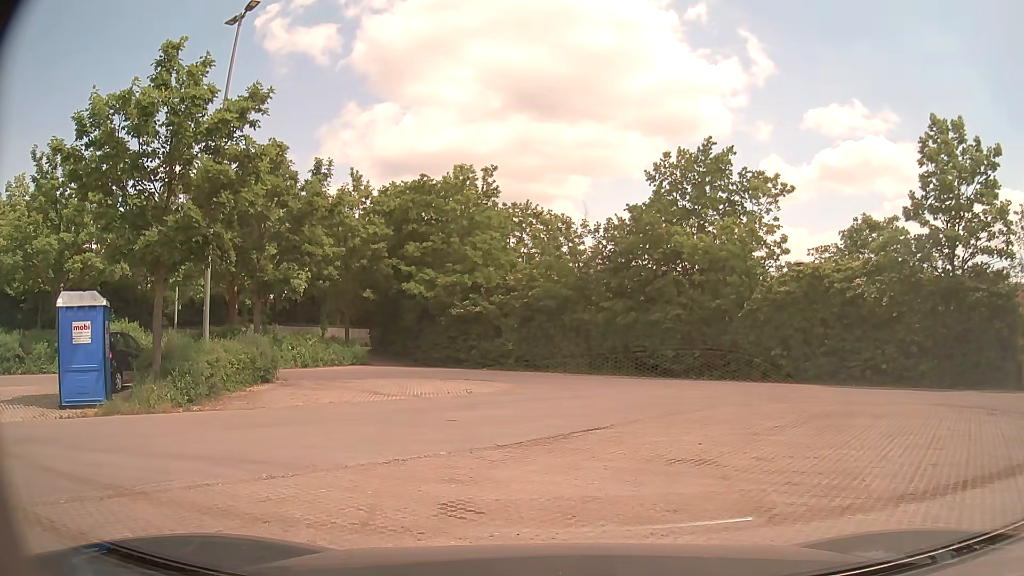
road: tertiary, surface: asphalt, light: Day
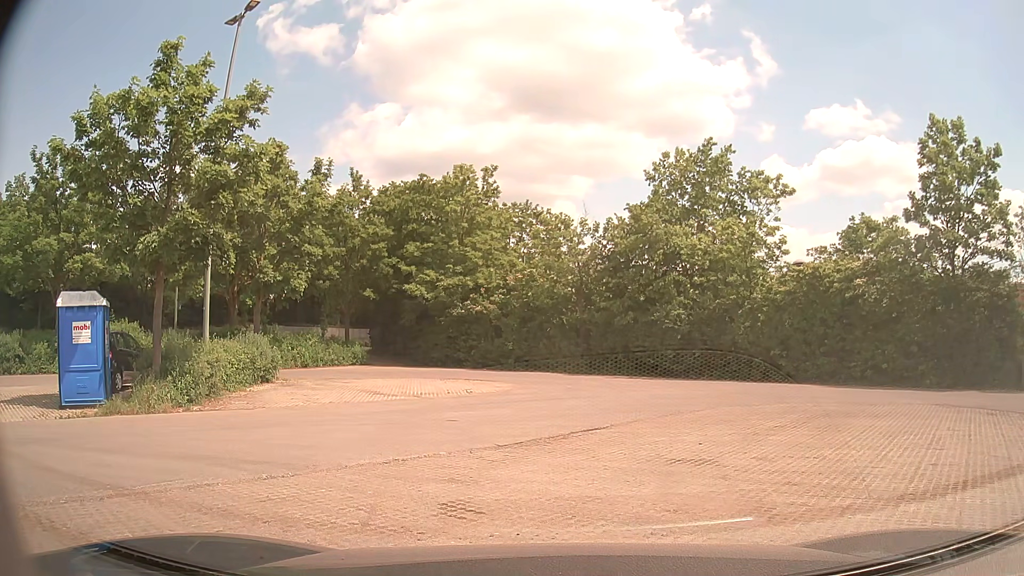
(0.0, 0.0) m; 0°
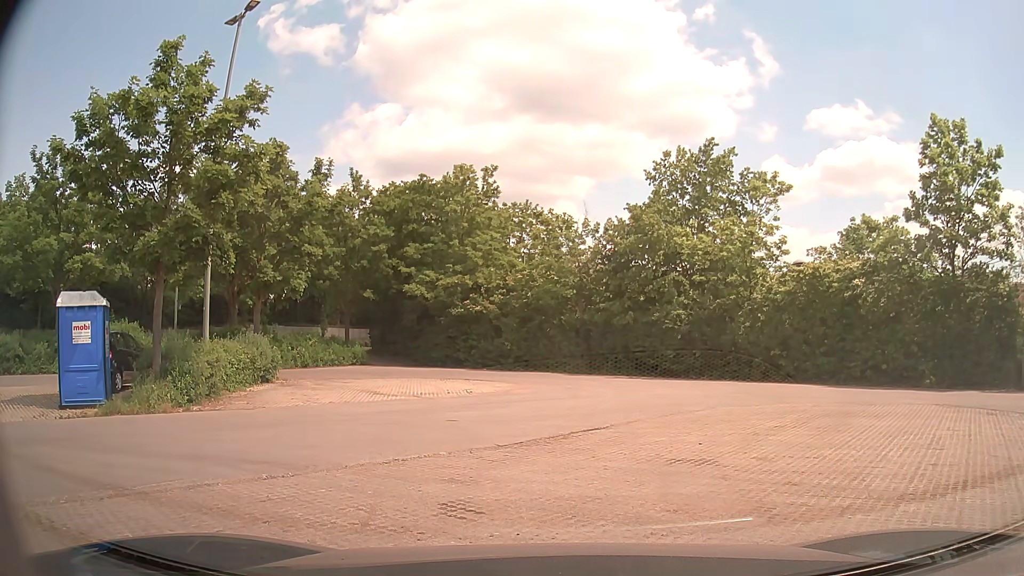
(0.0, 0.0) m; 0°
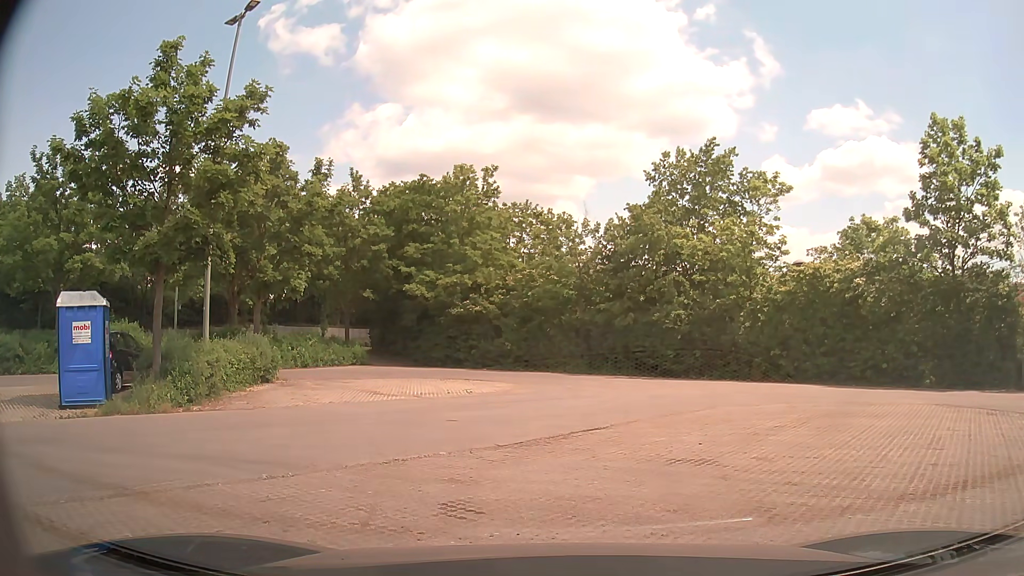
(0.0, 0.0) m; 0°
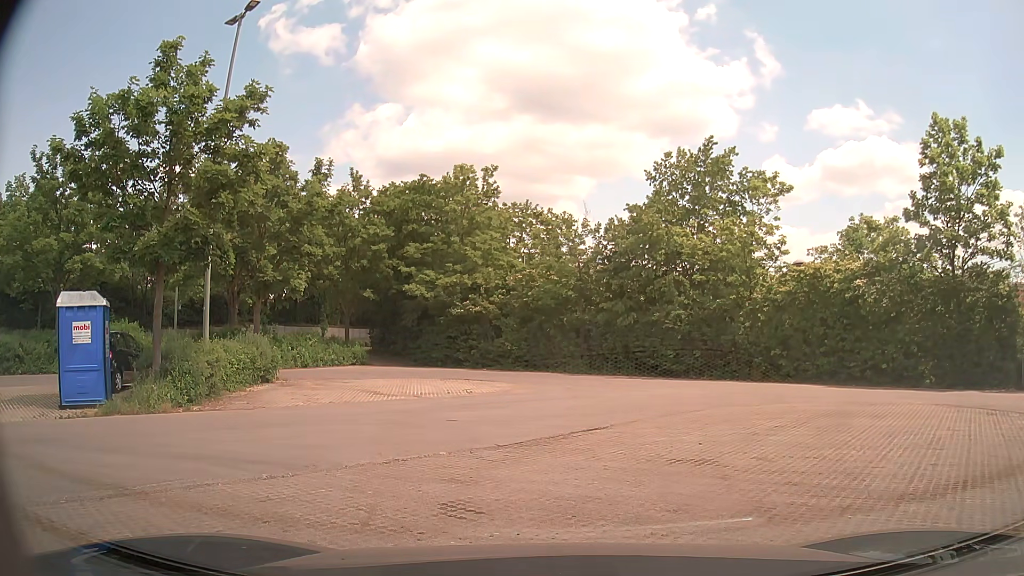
(0.0, 0.0) m; 0°
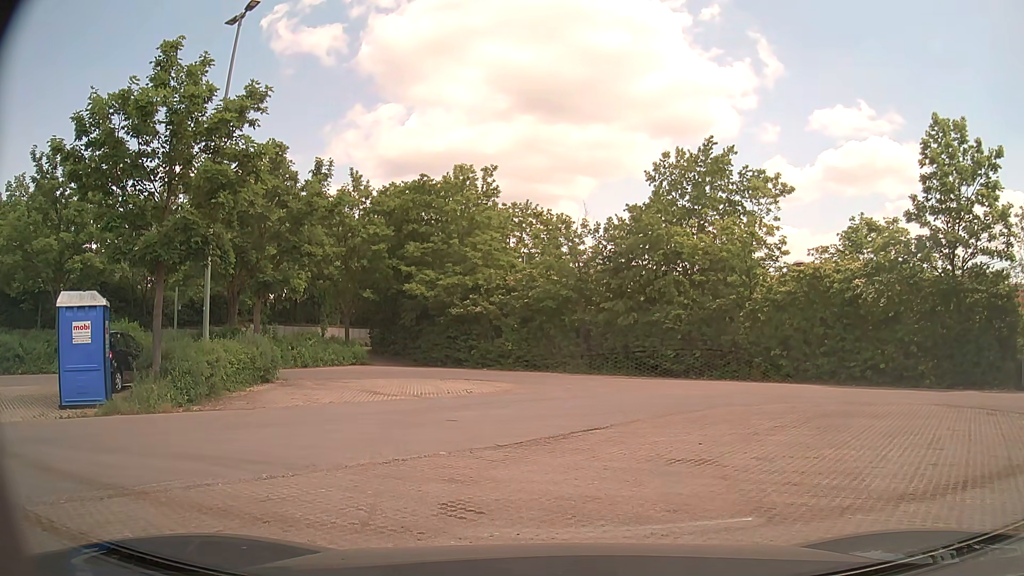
(0.0, 0.0) m; 0°
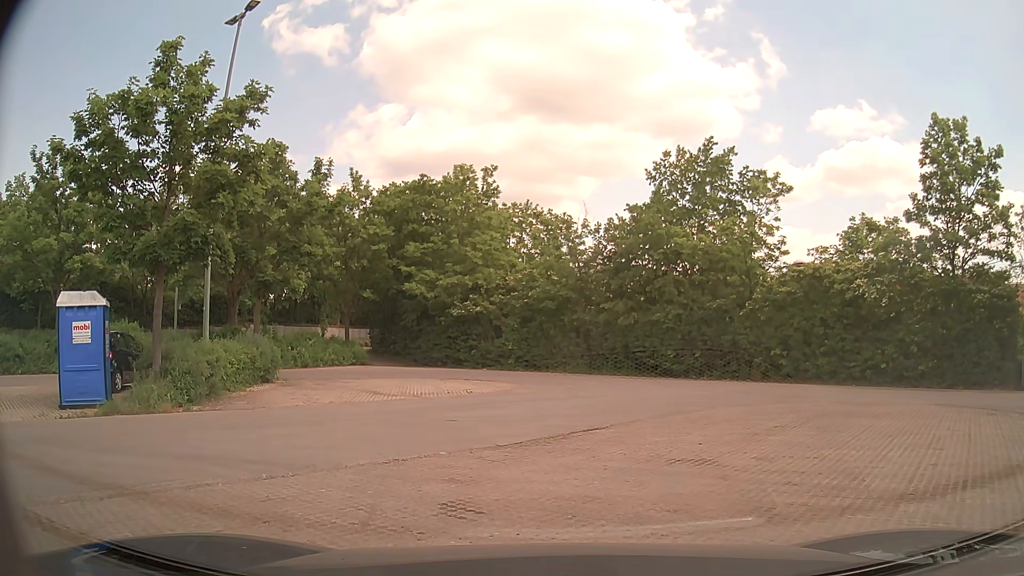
(0.0, 0.0) m; 0°
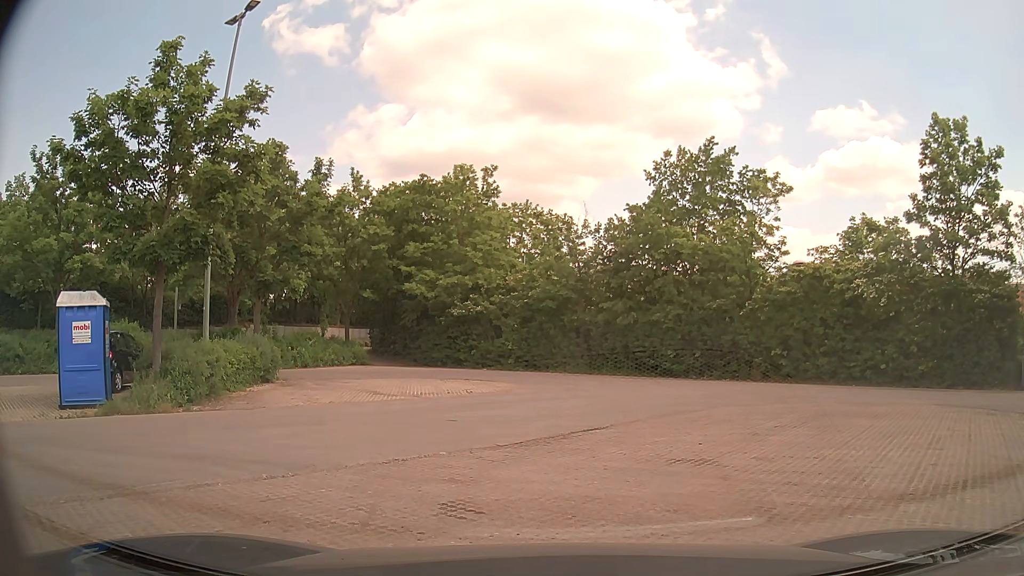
(0.0, 0.0) m; 0°
